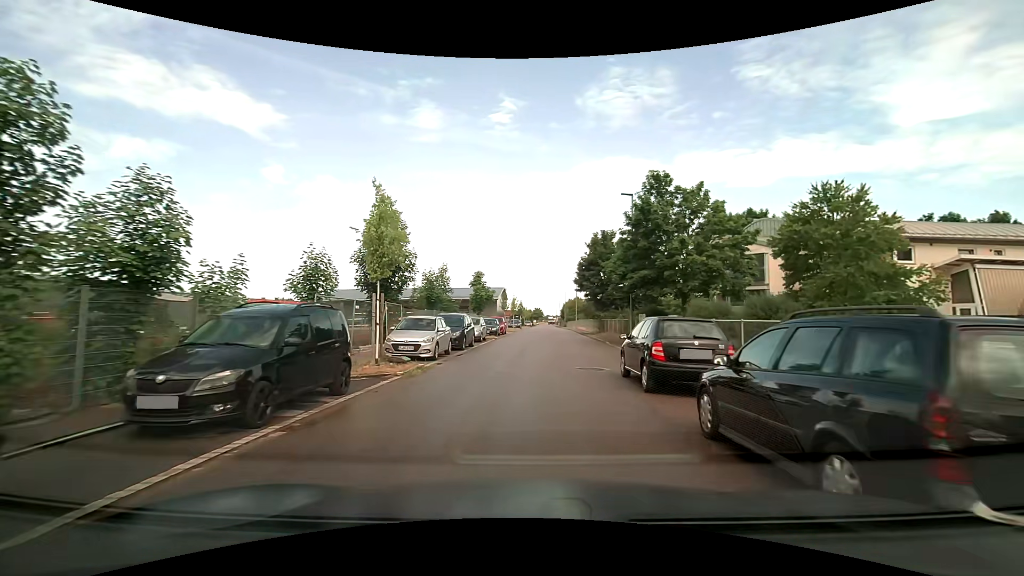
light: Day
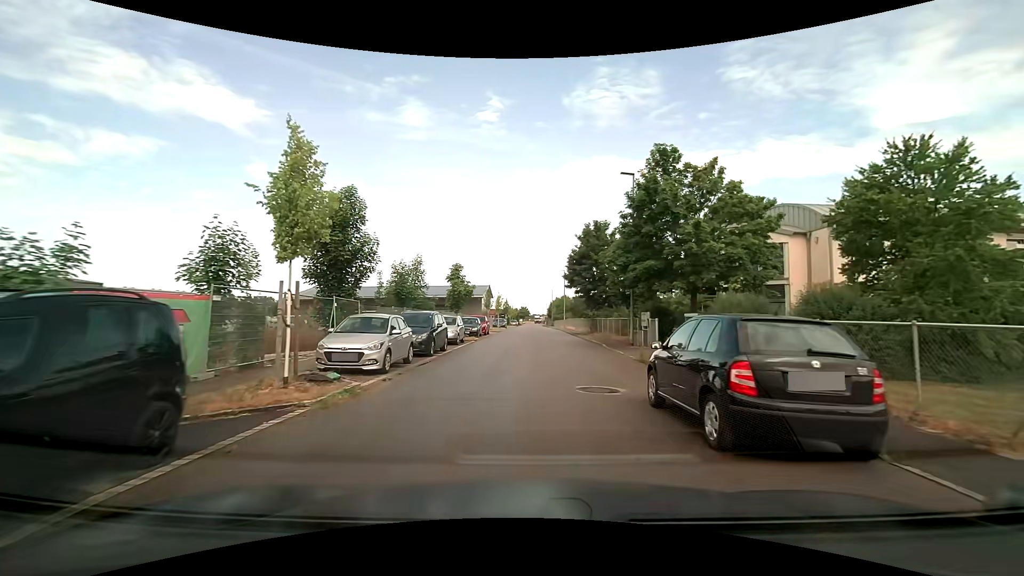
(0.0, +4.3) m; +1°
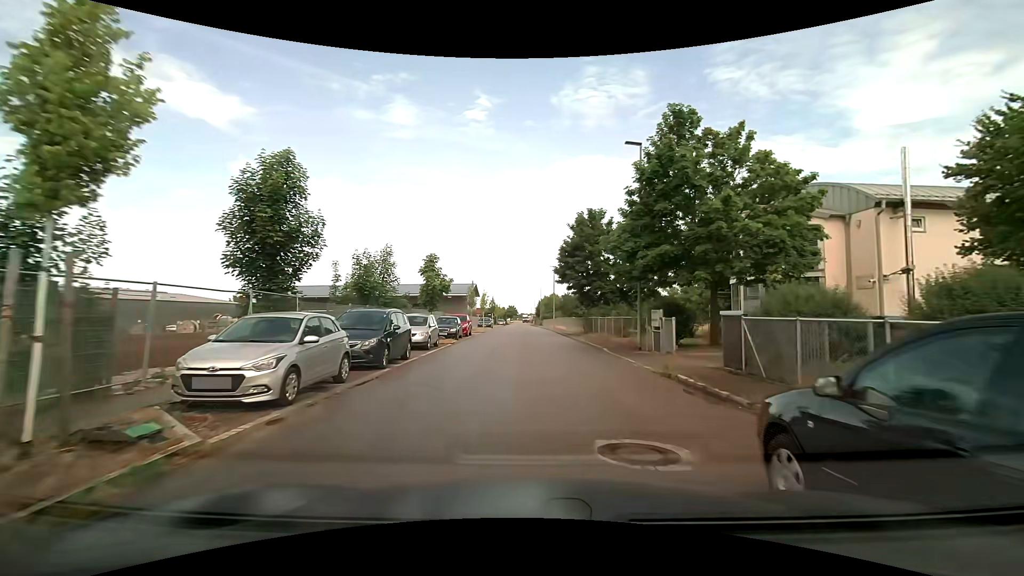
(+0.1, +4.5) m; +2°
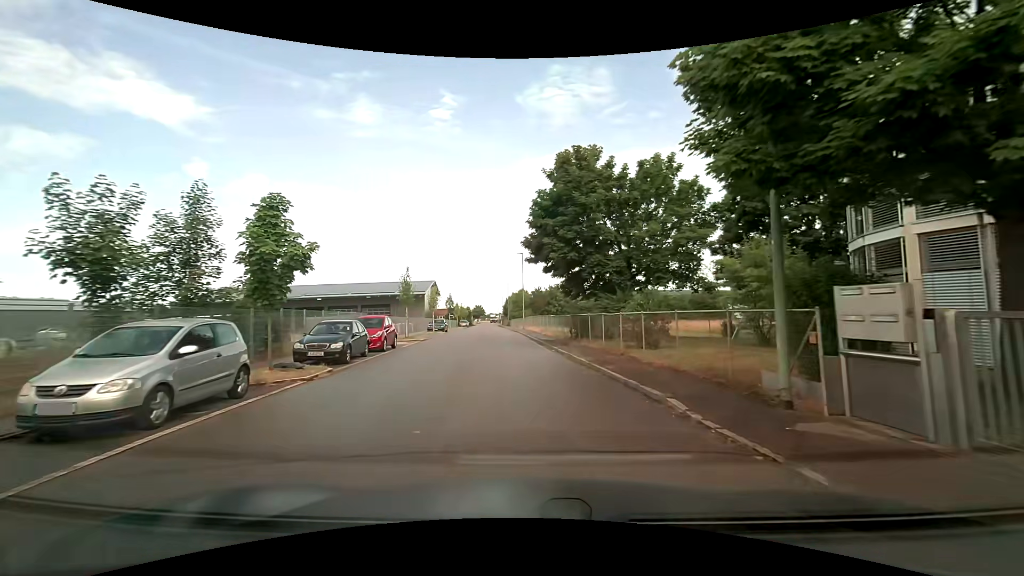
(+0.5, +14.0) m; +4°
(0, +10) (-1, +20) (-1, +30) (-2, +40) (-3, +50) (-4, +60) (-5, +70) (-6, +80) (-6, +90) (-7, +100) m
